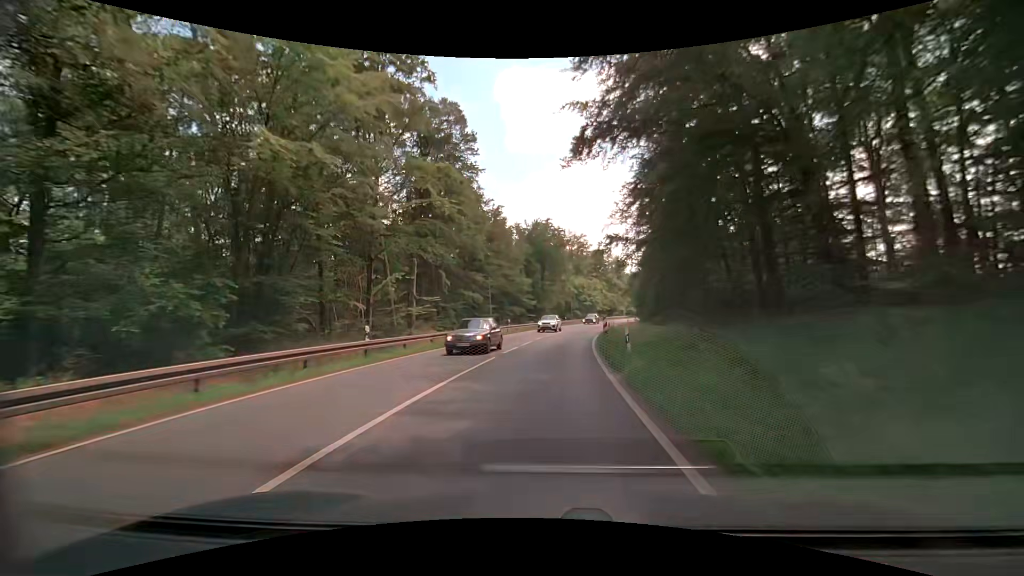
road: primary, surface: asphalt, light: Day
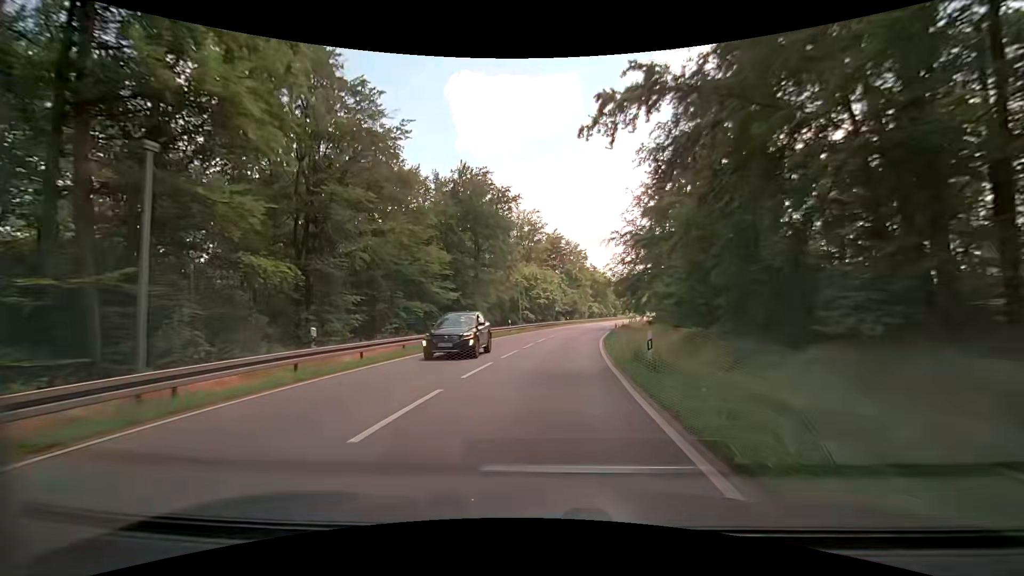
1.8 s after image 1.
(+1.5, +32.3) m; +5°
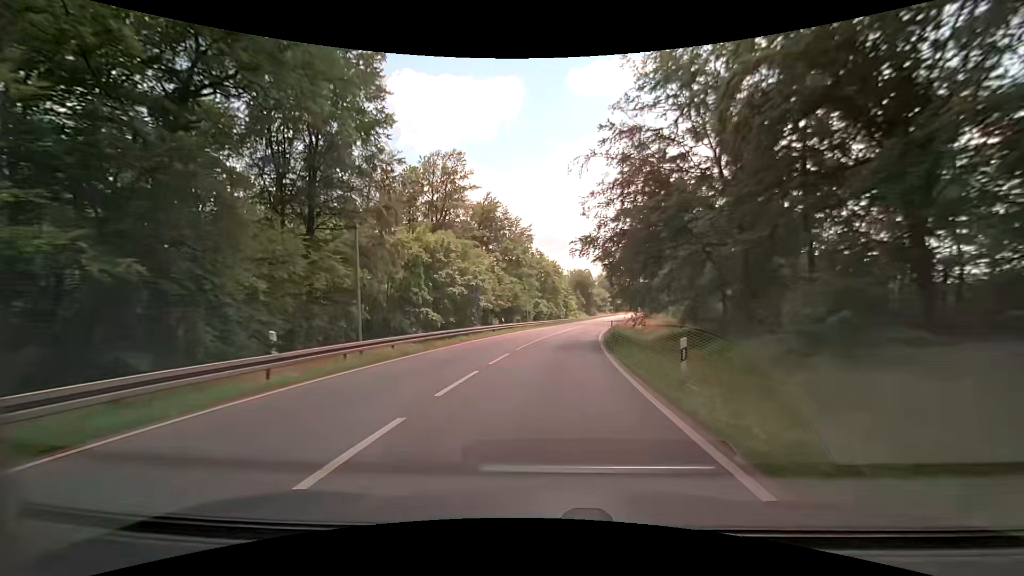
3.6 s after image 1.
(+2.5, +32.5) m; +8°
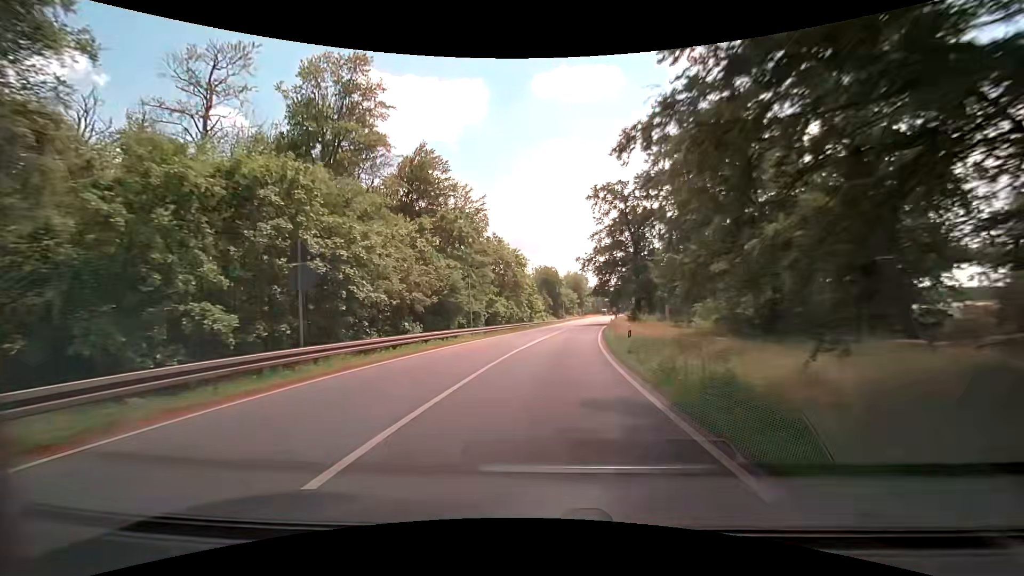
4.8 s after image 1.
(+0.9, +21.4) m; +5°
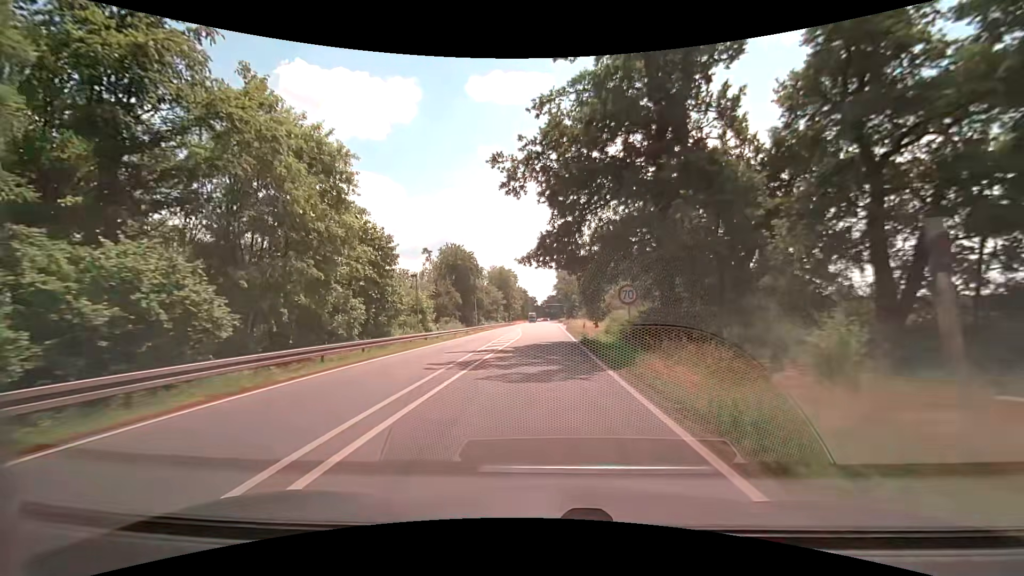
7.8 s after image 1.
(+3.8, +52.1) m; +8°
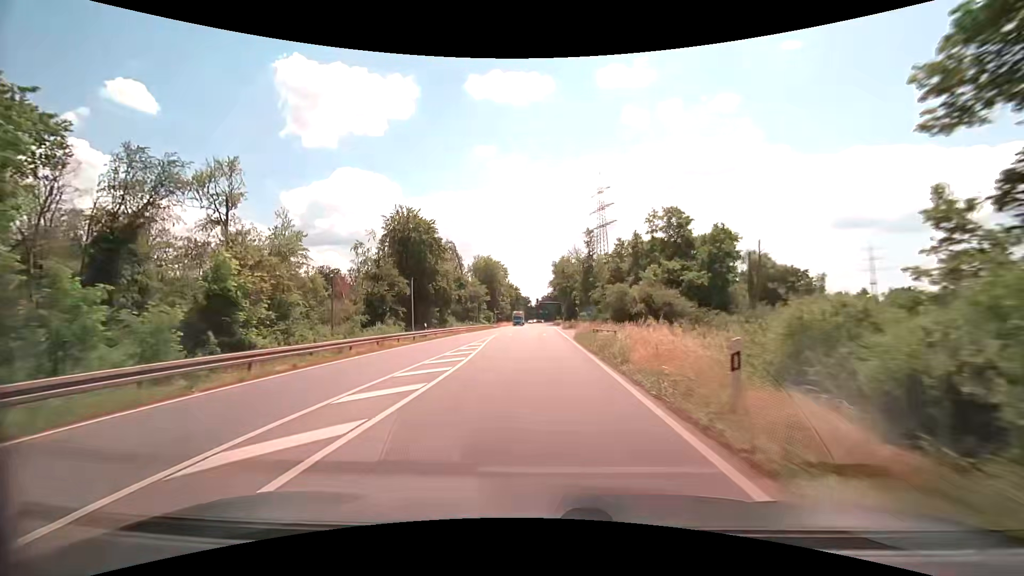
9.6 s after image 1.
(+0.3, +30.4) m; 0°
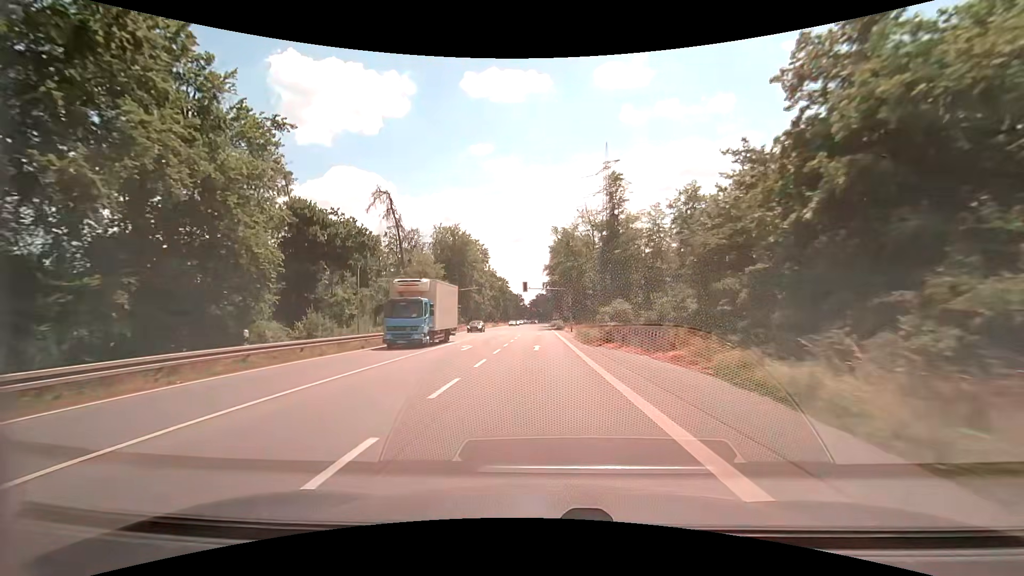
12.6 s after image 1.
(+0.6, +49.3) m; +1°
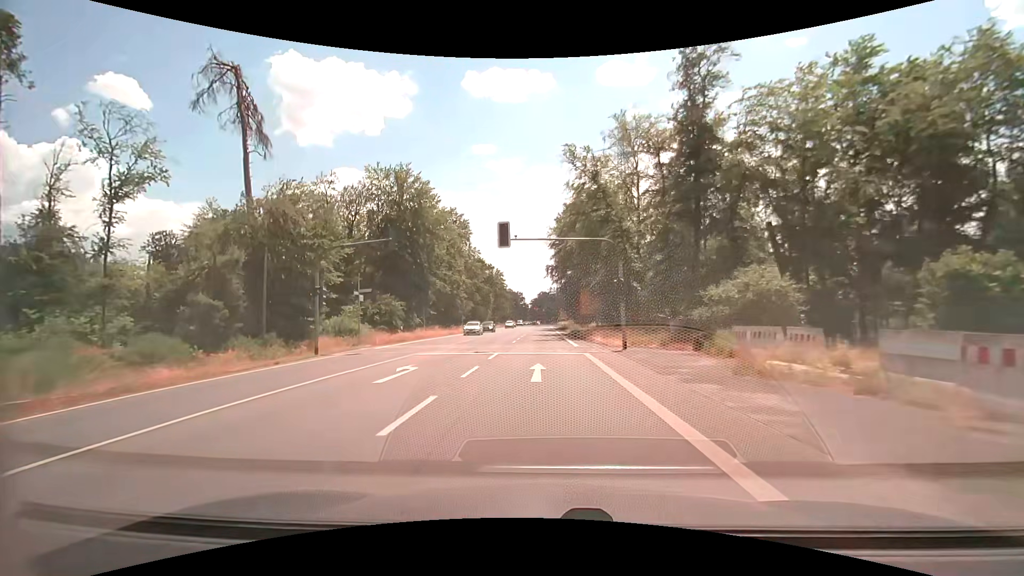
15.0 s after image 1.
(-0.3, +39.1) m; 0°
(0, +10) (0, +20) (0, +30) (0, +40) (0, +50) (0, +60) (0, +70) (0, +80) (0, +90) (0, +100) m
